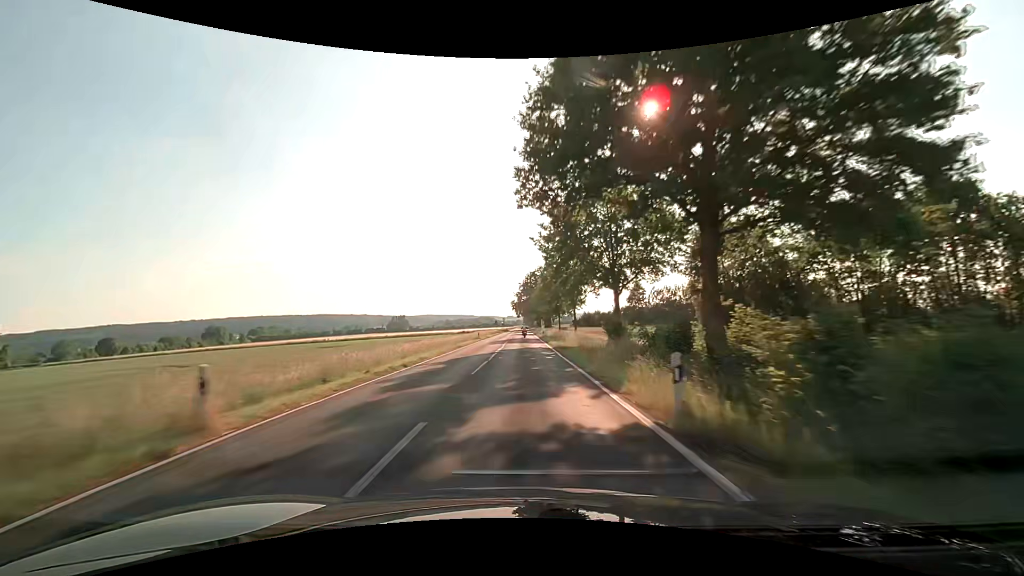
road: secondary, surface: asphalt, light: Day
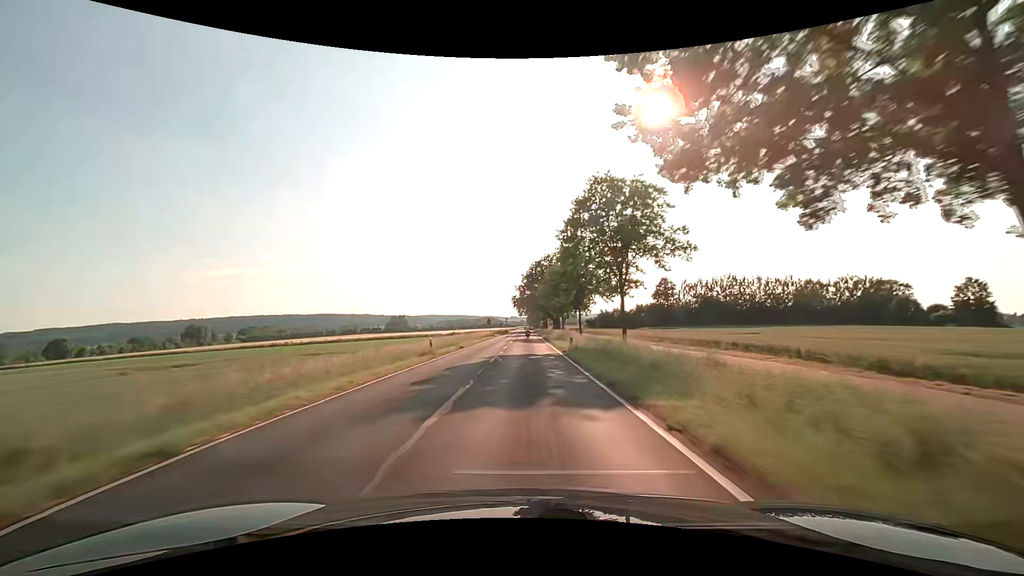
(-0.2, +31.1) m; -1°
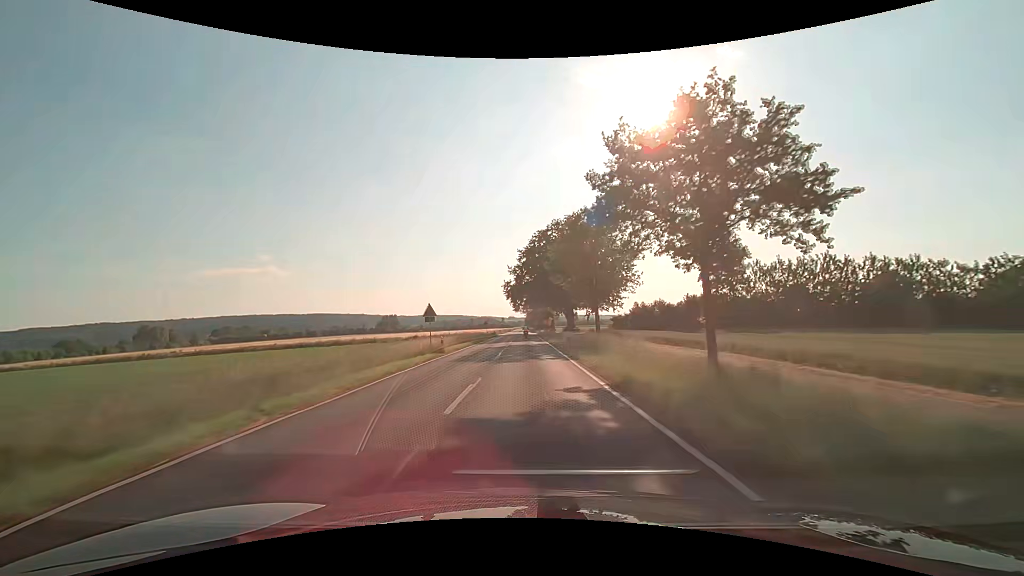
(+0.2, +47.2) m; 0°
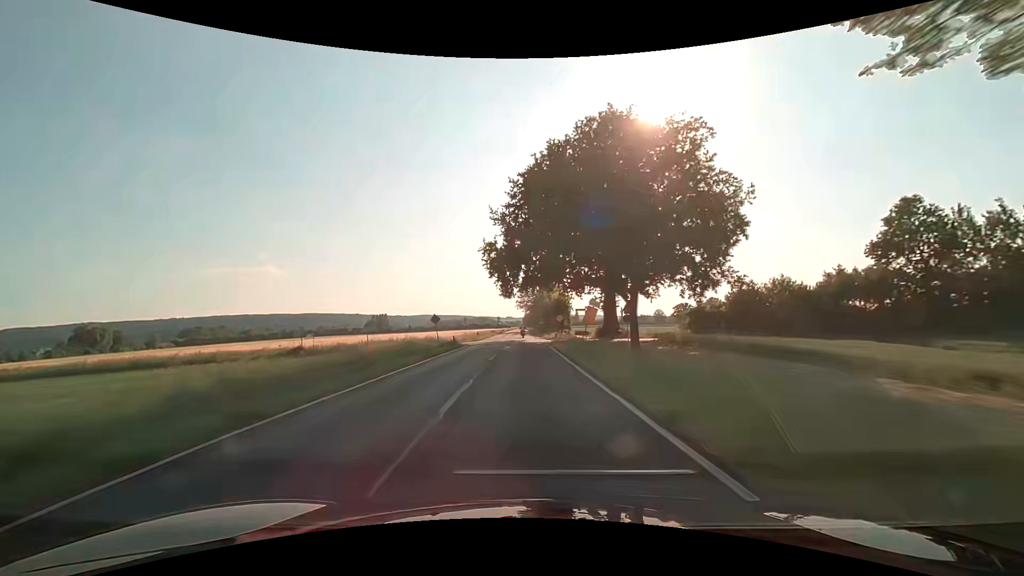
(+0.1, +47.6) m; 0°
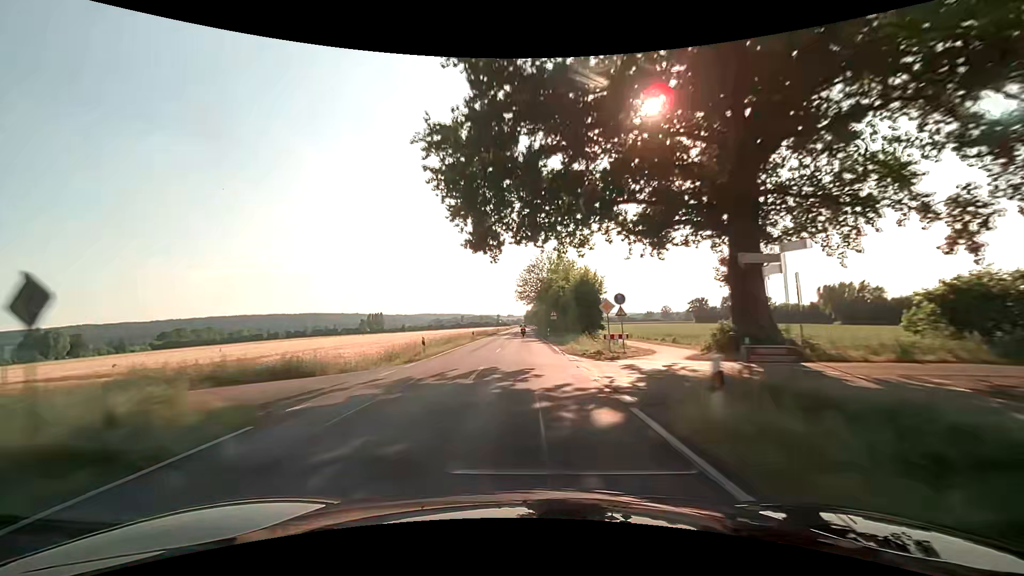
(0.0, +31.9) m; 0°
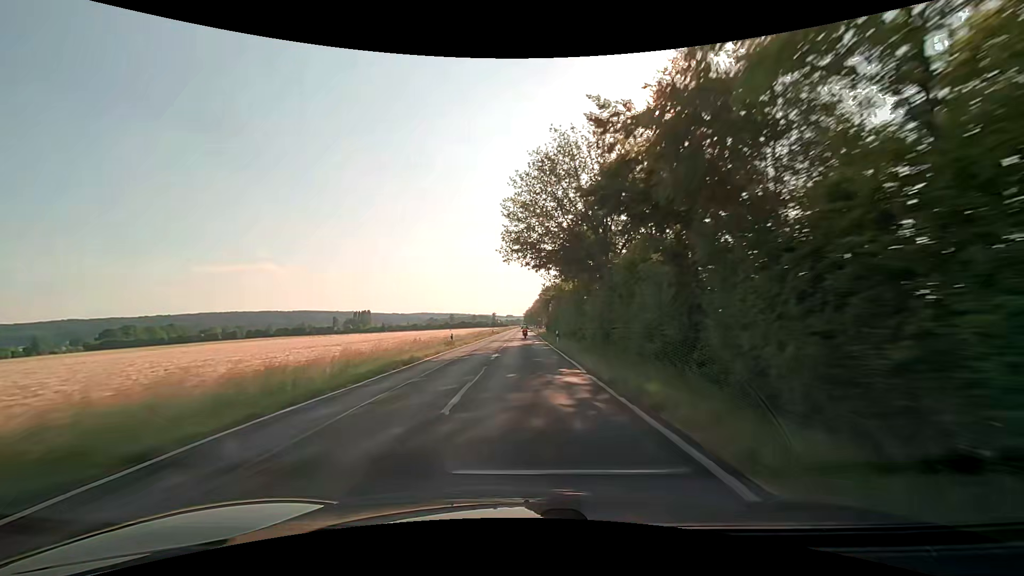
(0.0, +64.1) m; 0°
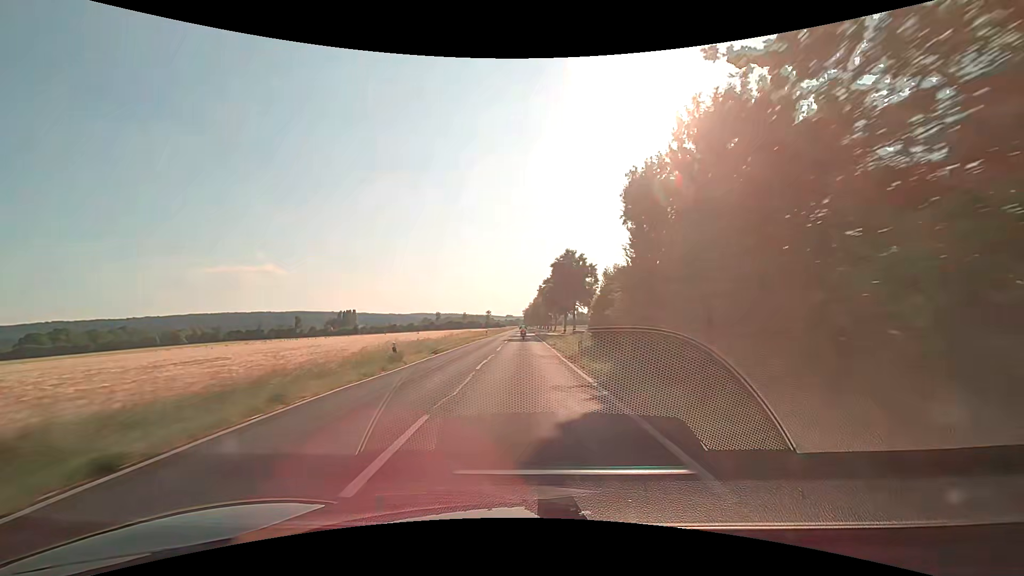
(0.0, +64.3) m; 0°
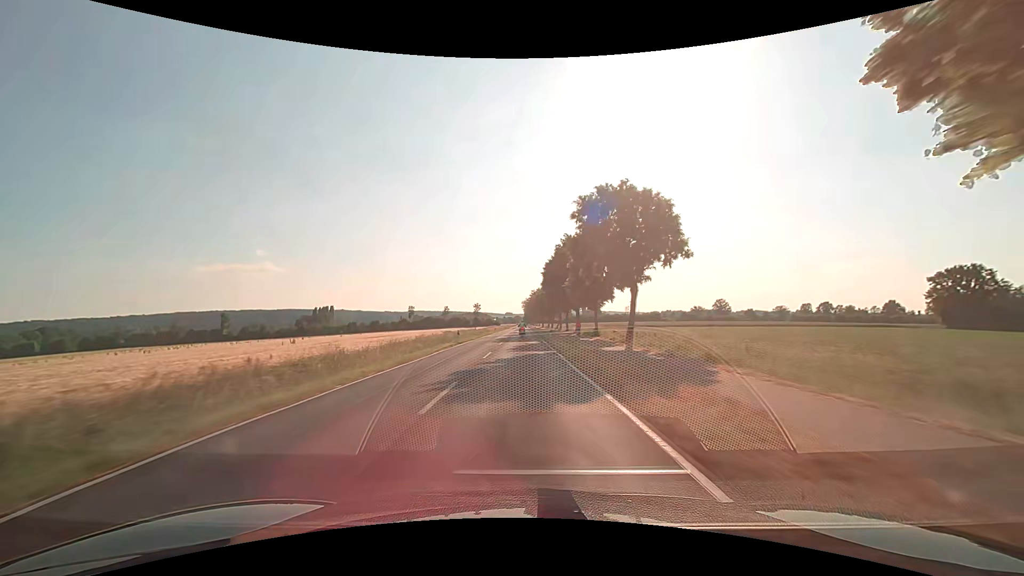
(0.0, +79.8) m; 0°
(0, +10) (0, +20) (0, +30) (0, +40) (0, +50) (0, +60) (0, +70) (0, +80) (0, +90) (0, +100) m
